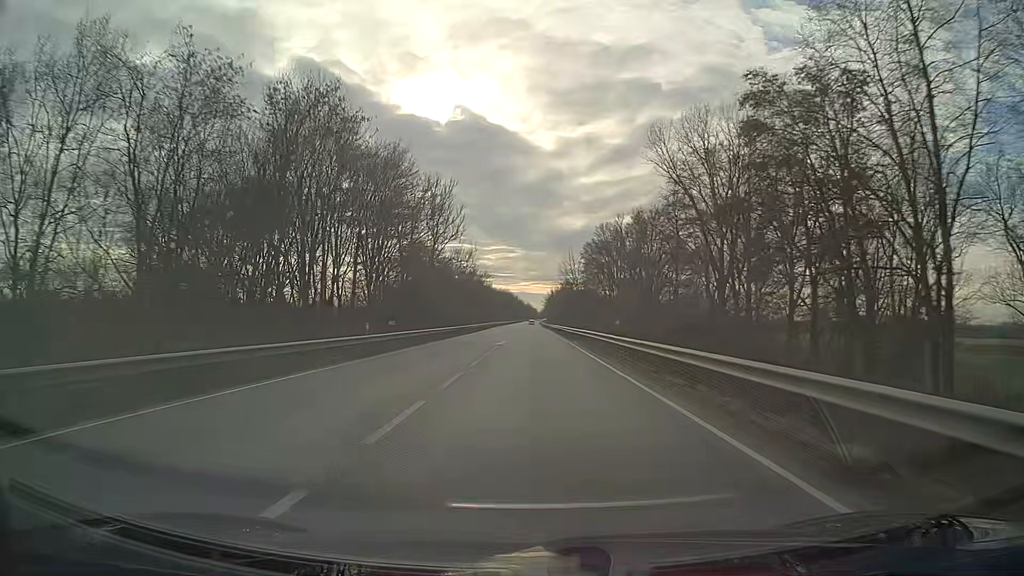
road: primary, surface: asphalt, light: Day
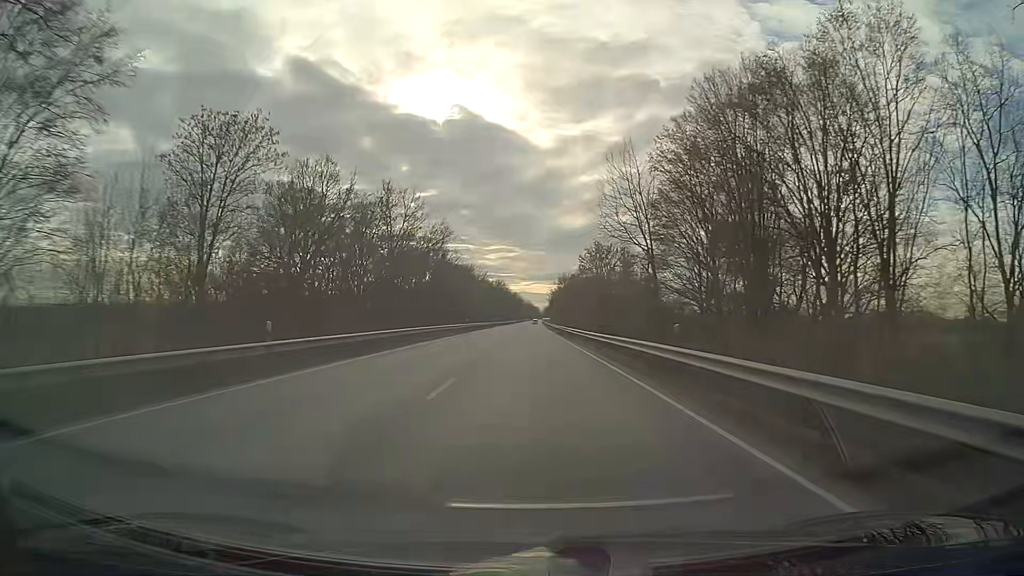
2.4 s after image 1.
(-0.1, +63.2) m; 0°
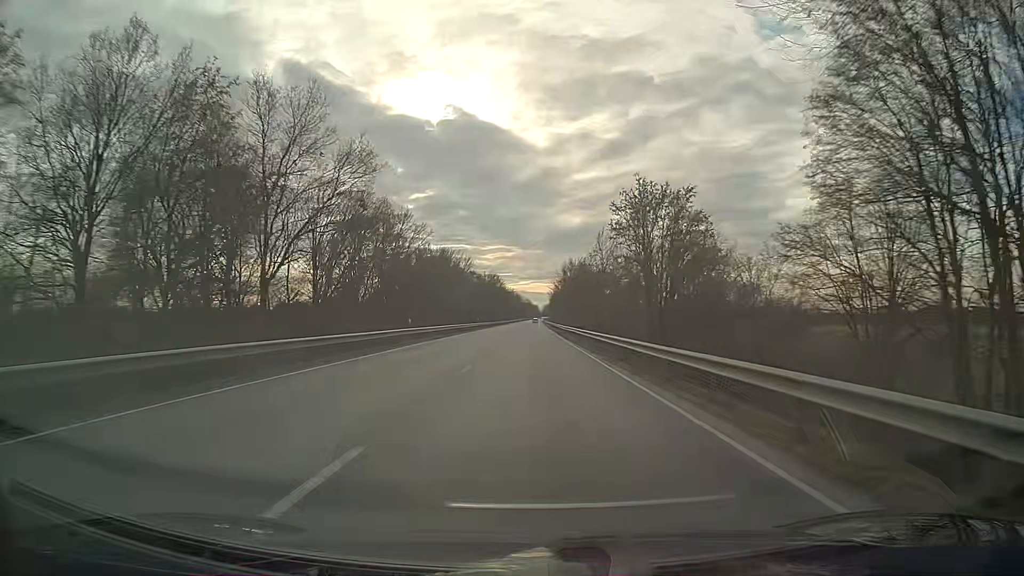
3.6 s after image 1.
(+0.1, +31.6) m; 0°
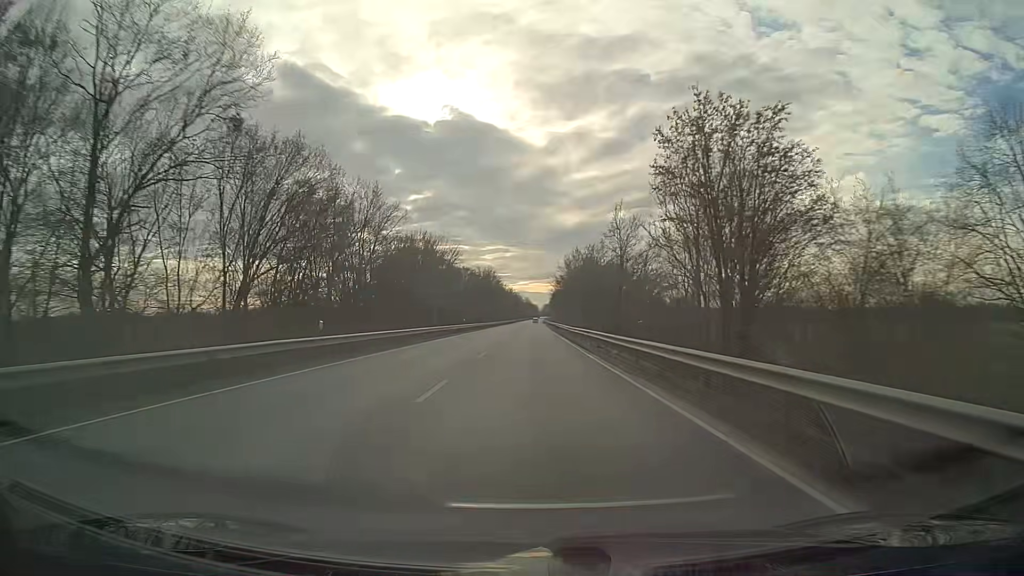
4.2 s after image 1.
(0.0, +15.8) m; 0°
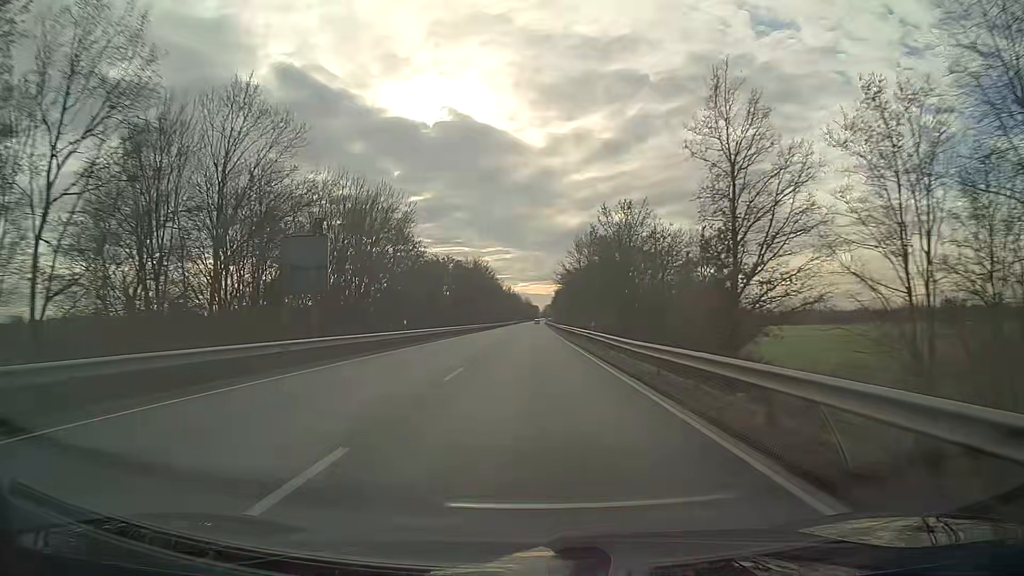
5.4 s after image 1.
(0.0, +31.6) m; 0°
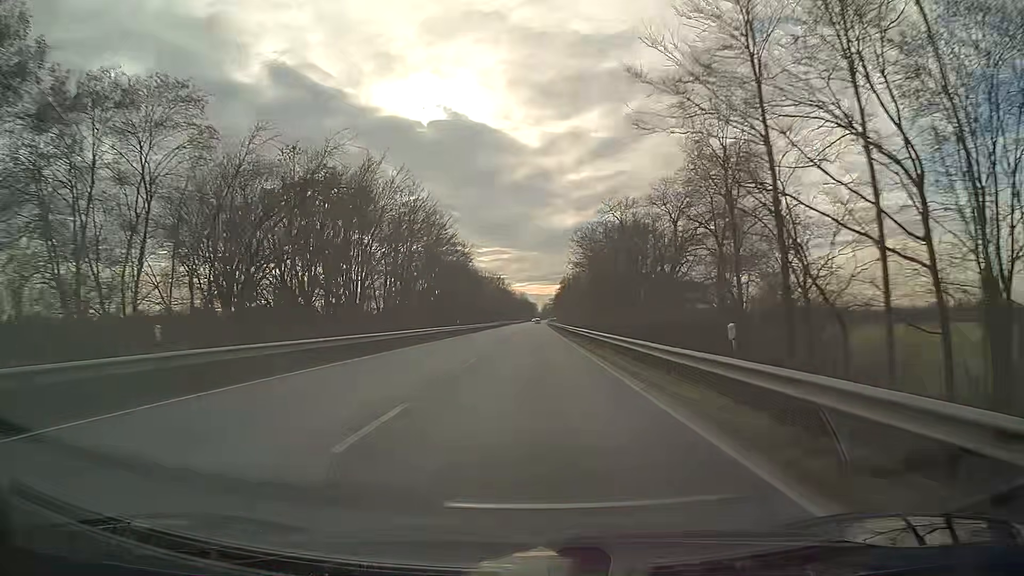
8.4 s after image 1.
(0.0, +79.0) m; 0°
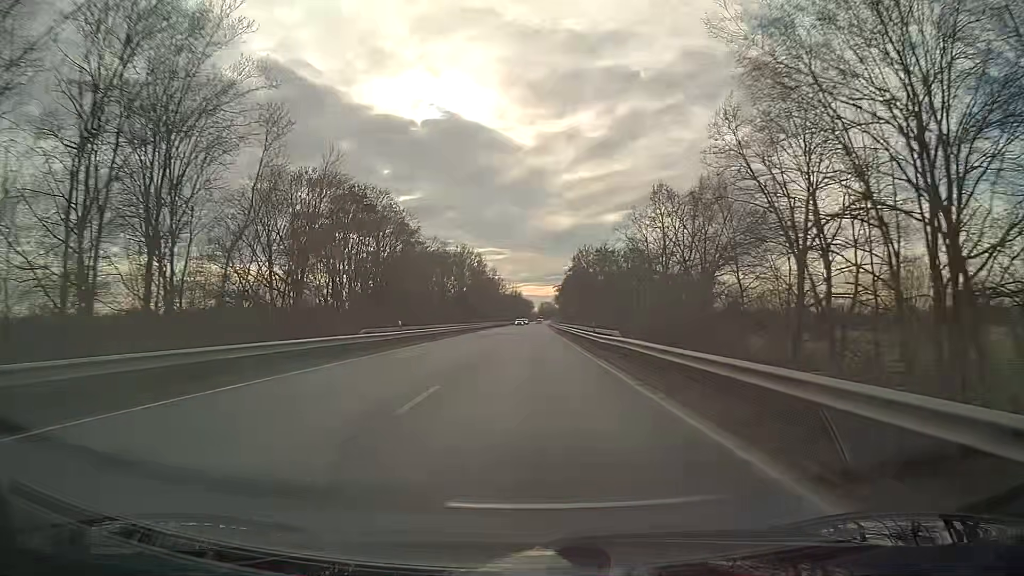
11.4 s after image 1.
(+0.3, +79.0) m; 0°
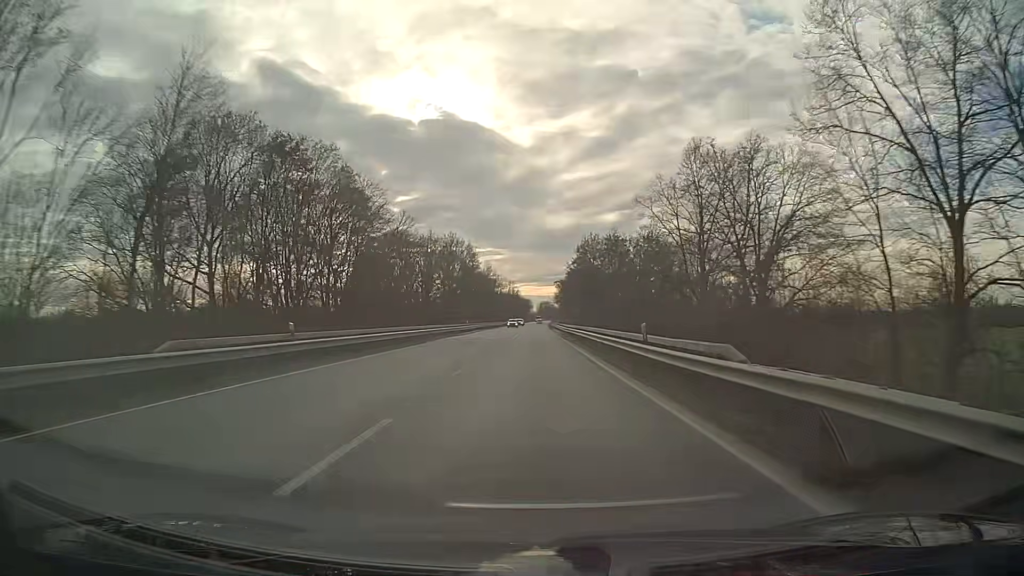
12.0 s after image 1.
(0.0, +15.8) m; 0°
(0, +10) (0, +20) (0, +30) (0, +40) (0, +50) (0, +60) (0, +70) (0, +80) (0, +90) (+1, +100) m
